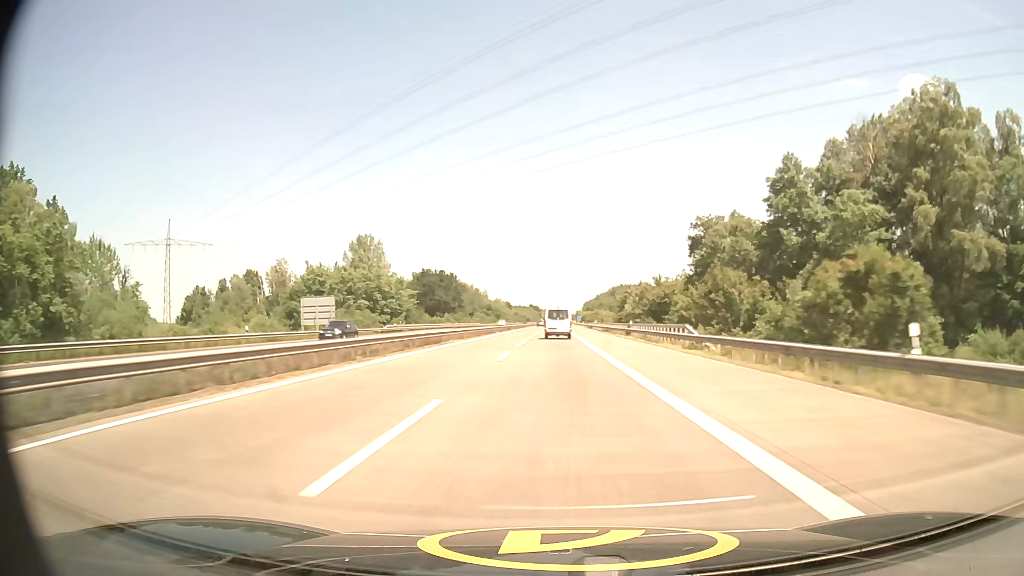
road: motorway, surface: concrete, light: Day
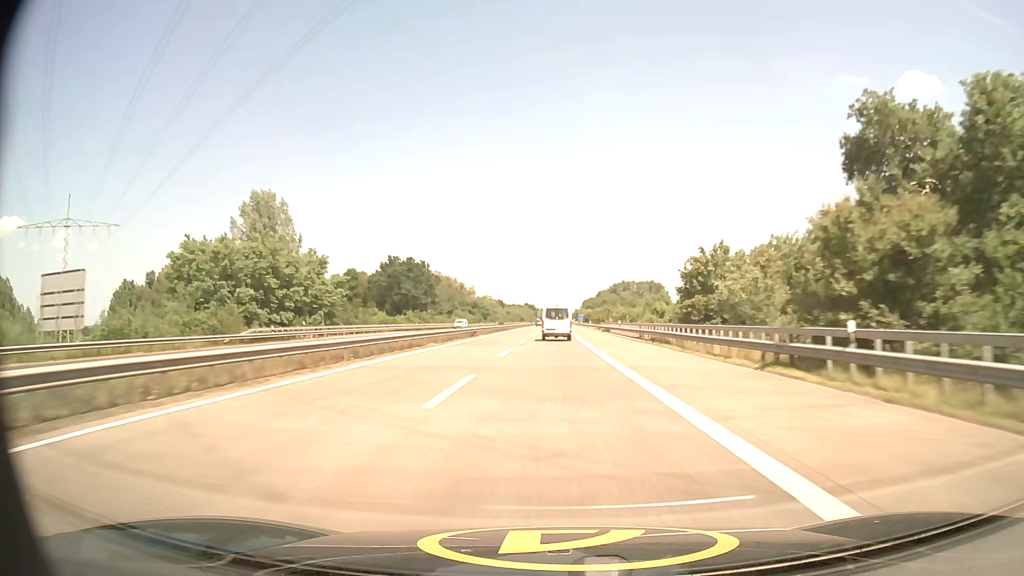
(+0.1, +42.4) m; 0°
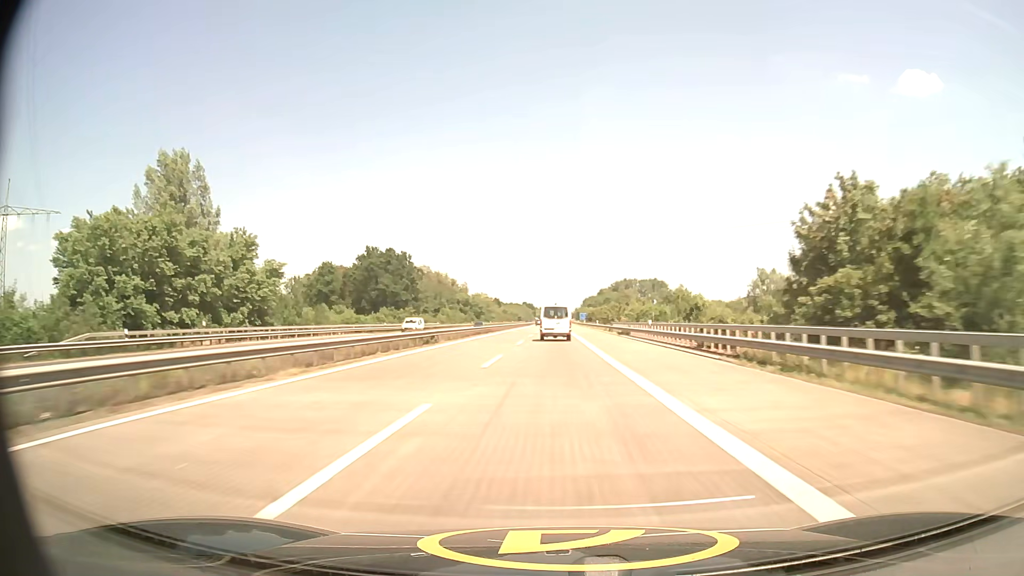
(0.0, +20.9) m; 0°
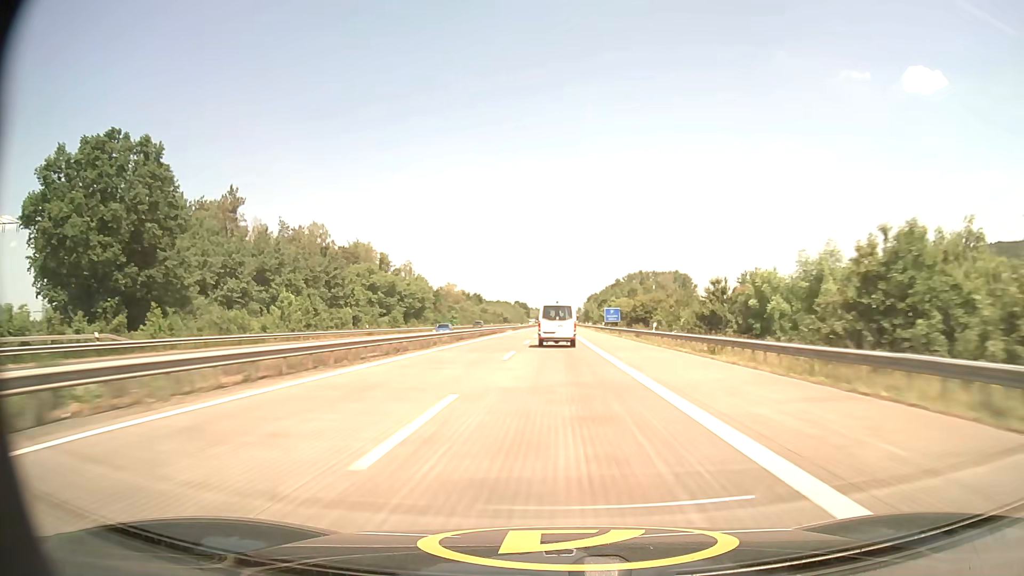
(+0.1, +102.6) m; 0°
(0, +10) (0, +20) (0, +30) (0, +40) (0, +50) (0, +60) (0, +70) (+1, +80) (+1, +90) (+1, +100) m
